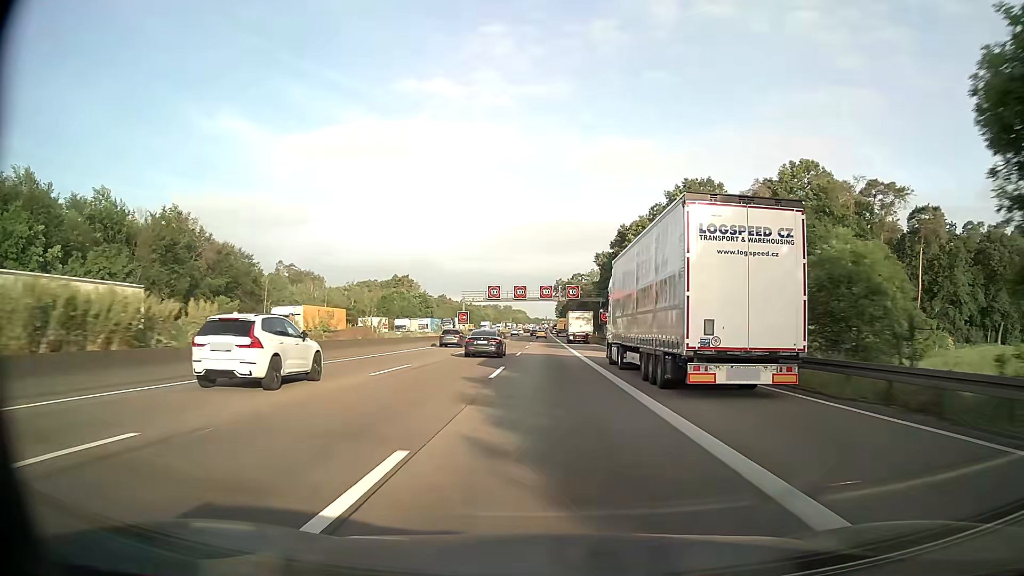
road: motorway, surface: asphalt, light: Day
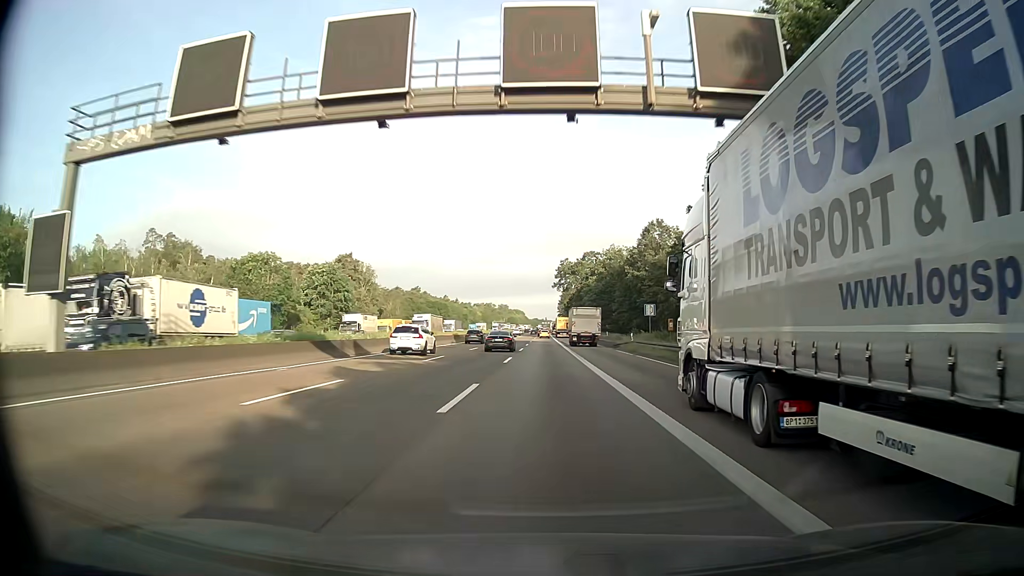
(-0.1, +80.6) m; 0°
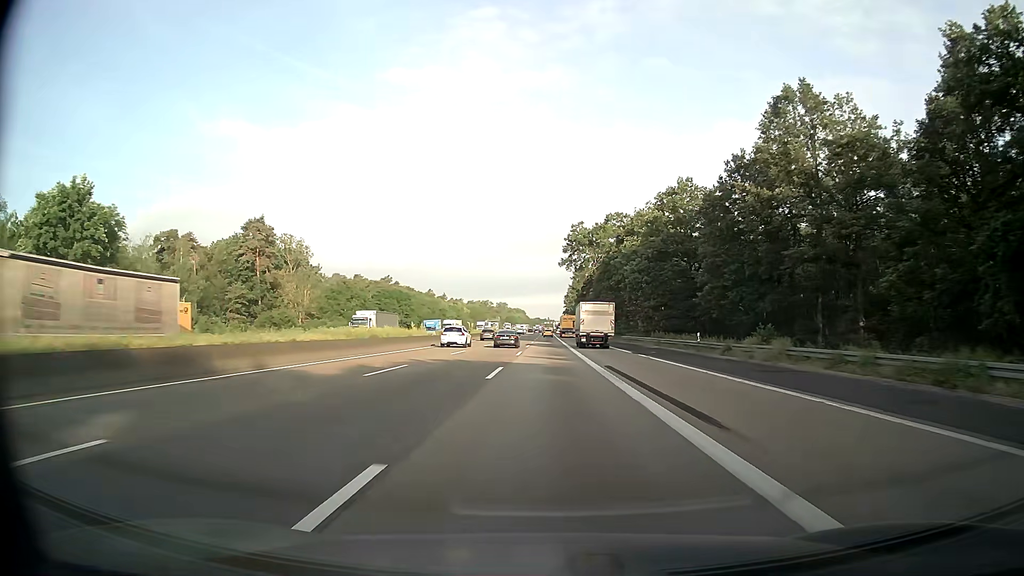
(-0.2, +64.4) m; 0°
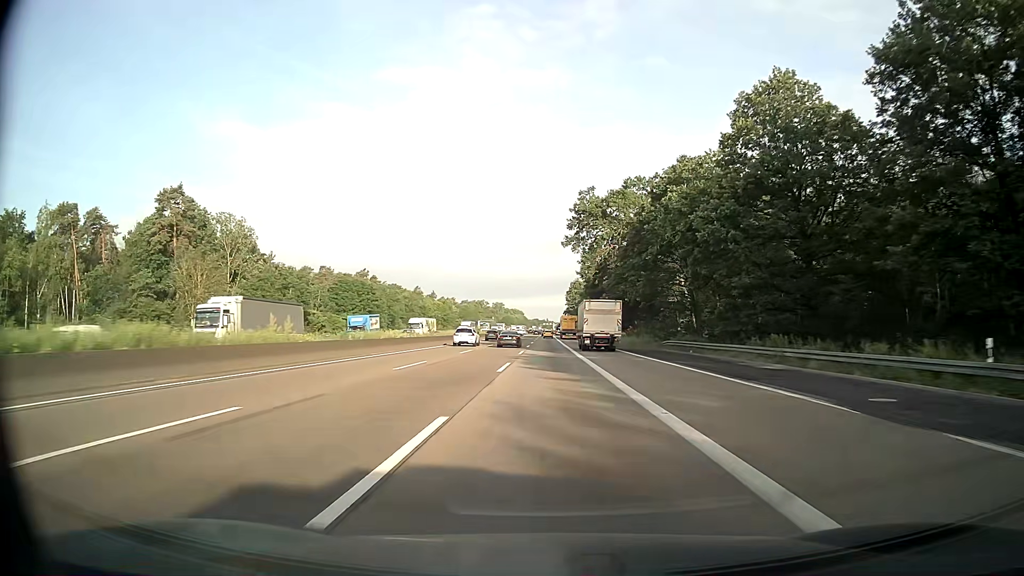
(+0.1, +32.2) m; 0°
(0, +10) (0, +20) (0, +30) (0, +40) (0, +50) (0, +60) (0, +70) (0, +80) (0, +90) (0, +100) m
